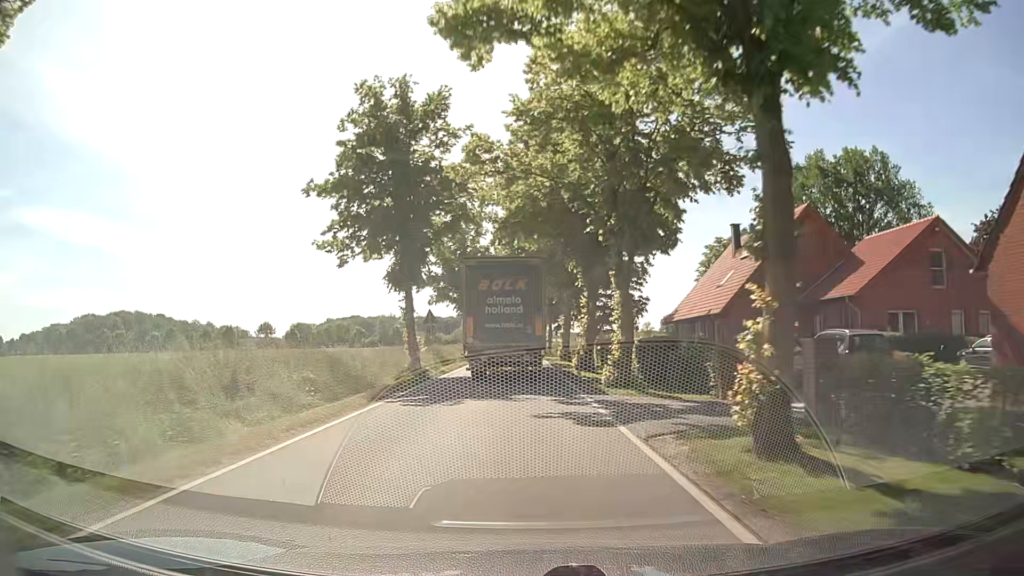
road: tertiary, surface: asphalt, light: Day
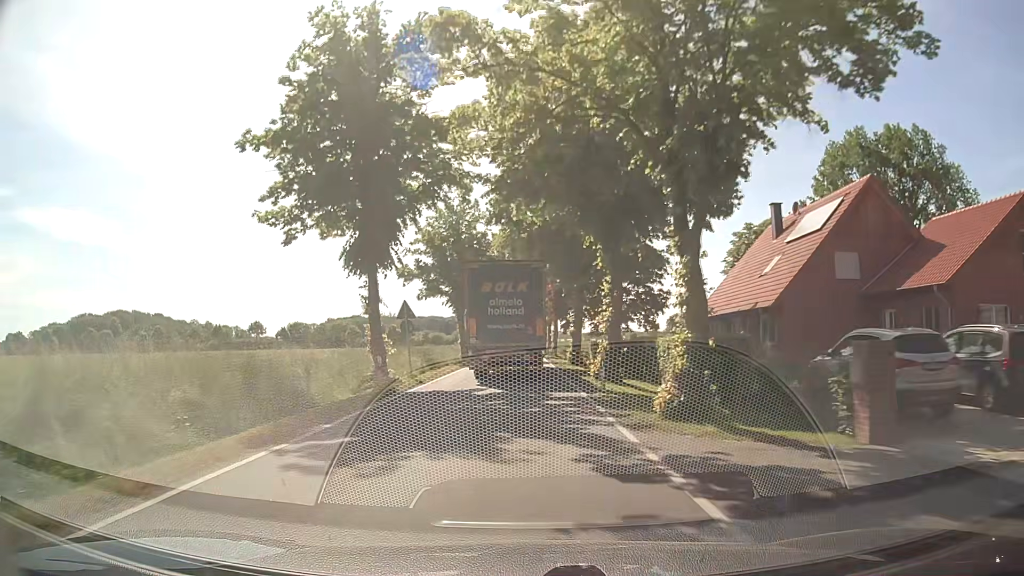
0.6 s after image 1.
(-0.1, +7.8) m; -1°
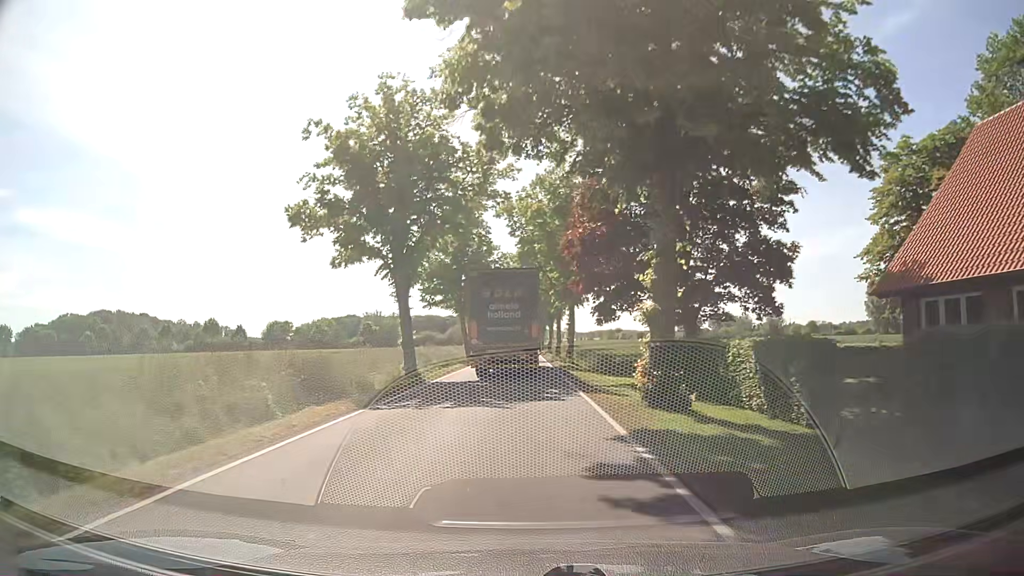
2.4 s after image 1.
(0.0, +24.4) m; 0°
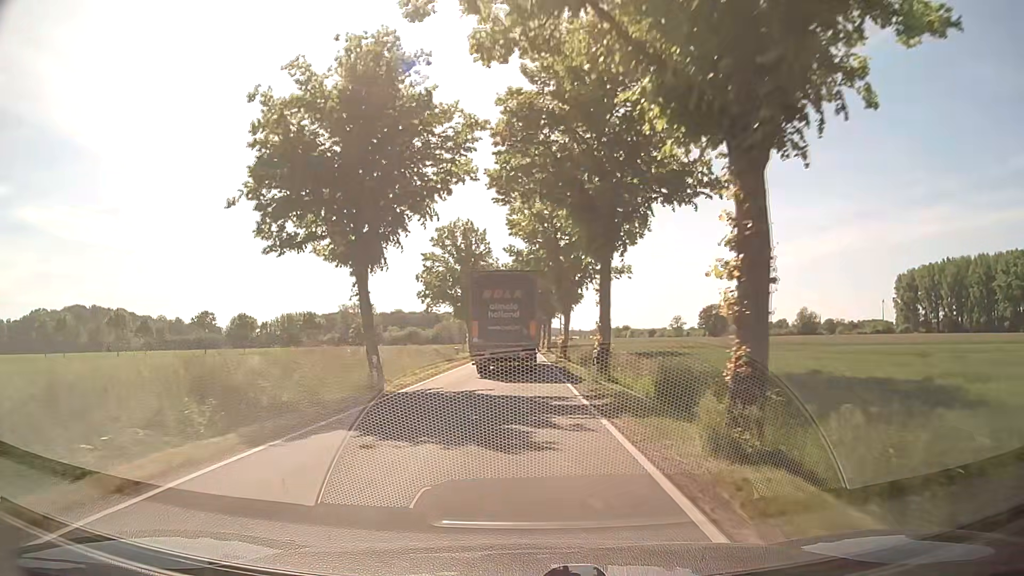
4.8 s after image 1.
(0.0, +35.1) m; 0°
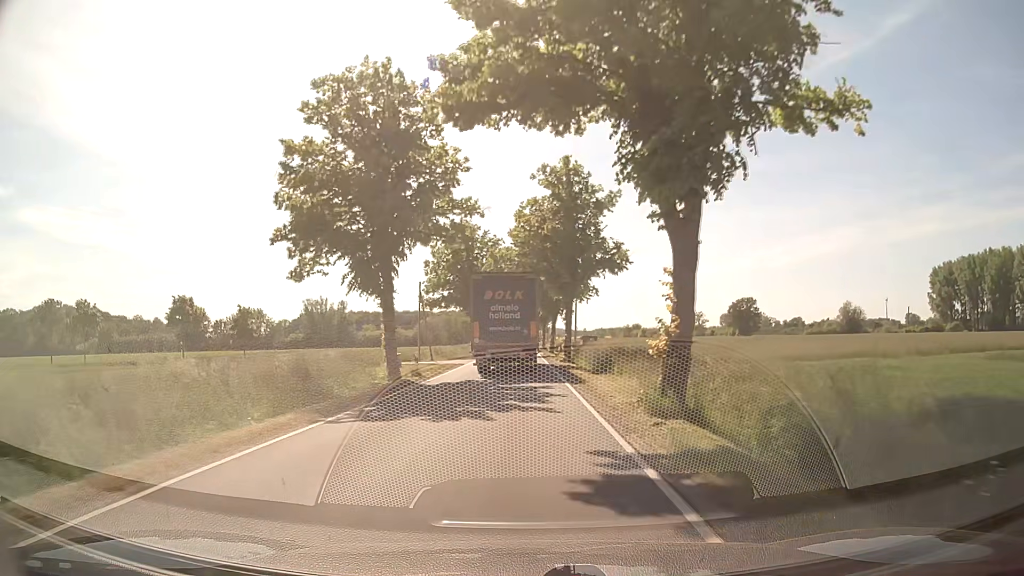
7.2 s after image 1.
(-0.2, +37.2) m; 0°
(0, +10) (0, +20) (0, +30) (0, +40) (0, +50) (0, +60) (0, +70) (0, +80) (0, +90) (0, +100) m
